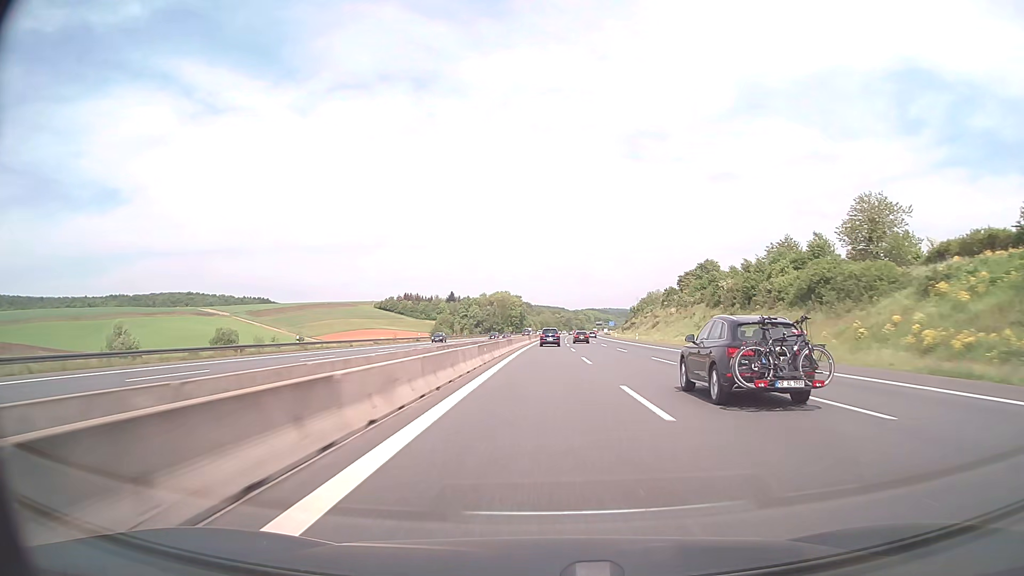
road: motorway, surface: asphalt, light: Day
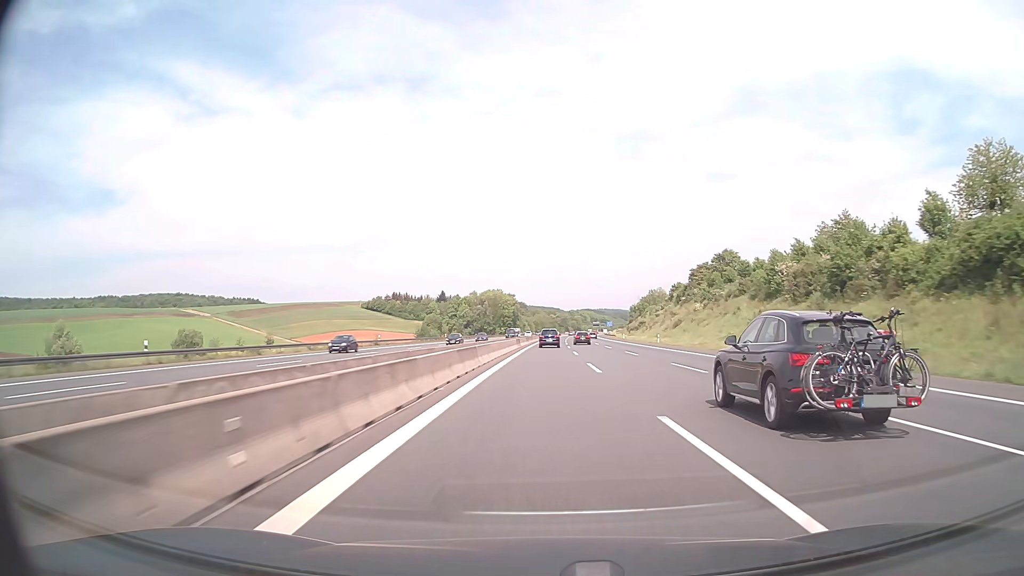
(+0.1, +23.9) m; 0°
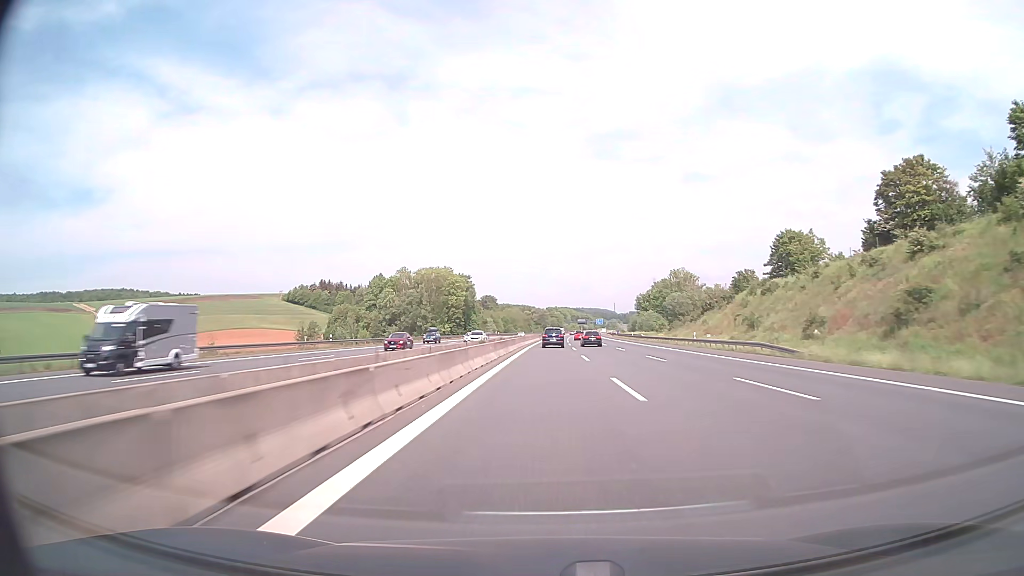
(+2.1, +117.8) m; +2°
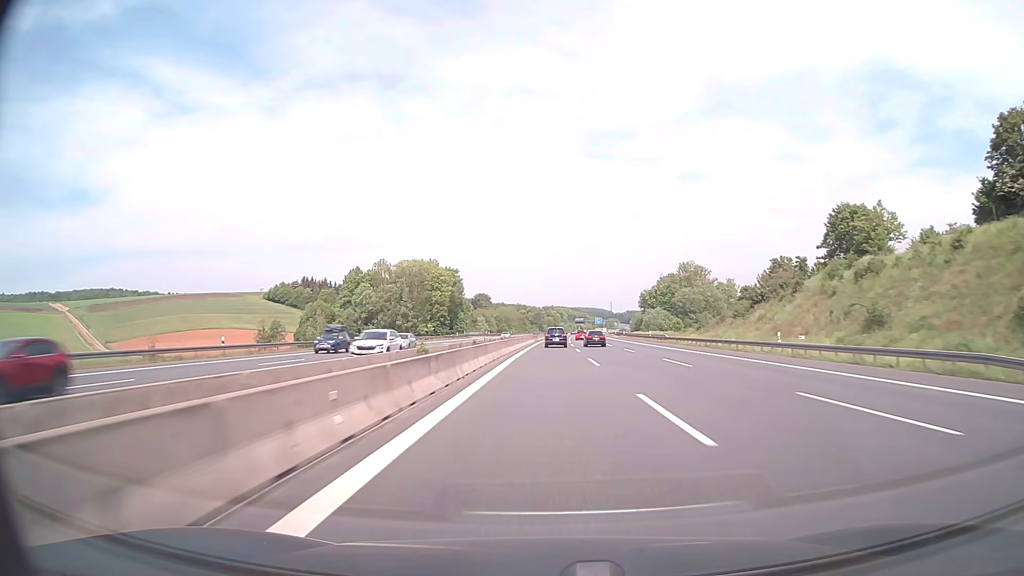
(+0.1, +23.1) m; 0°
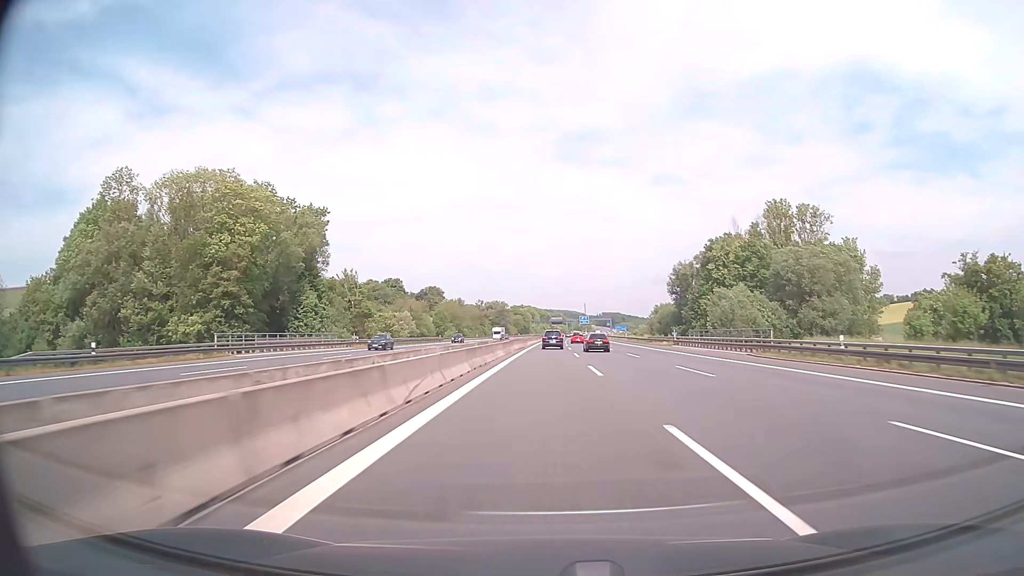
(+2.5, +113.0) m; +2°
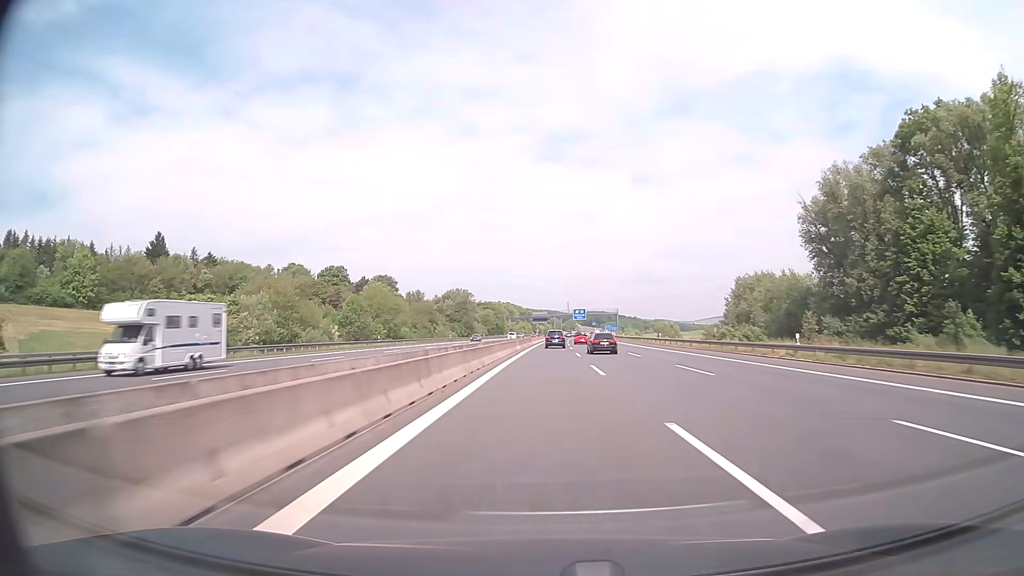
(+1.2, +90.6) m; +2°
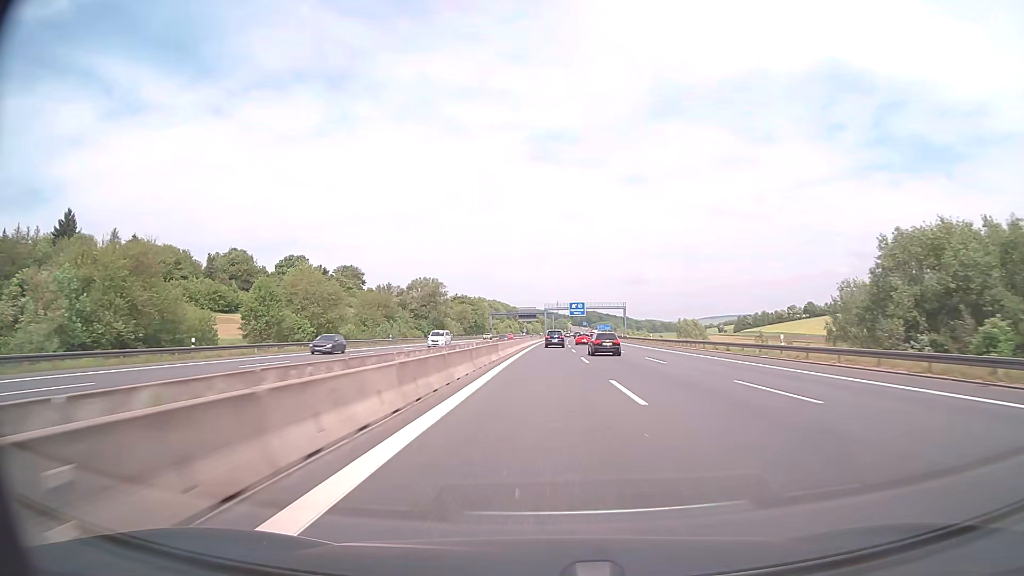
(+0.3, +45.4) m; +1°
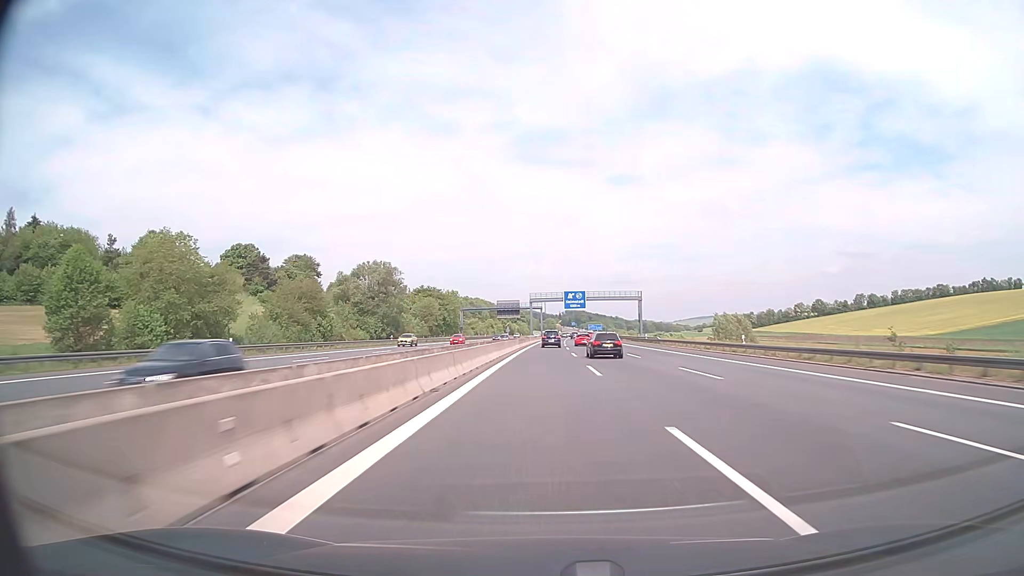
(+0.3, +45.6) m; +1°
(0, +10) (0, +20) (0, +30) (0, +40) (0, +50) (+1, +60) (+1, +70) (+1, +80) (+1, +90) (+2, +100) m
